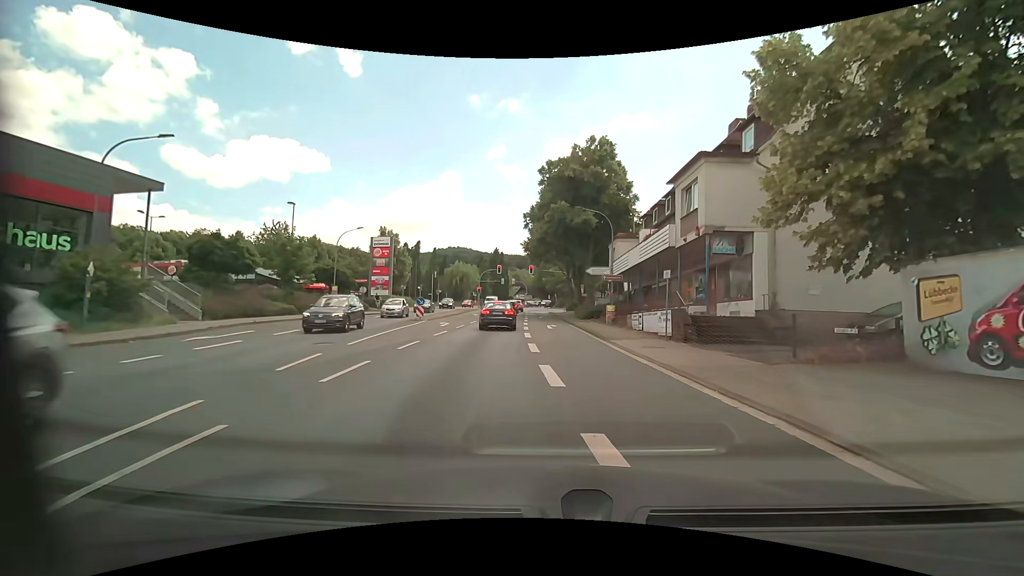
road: primary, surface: asphalt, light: Day
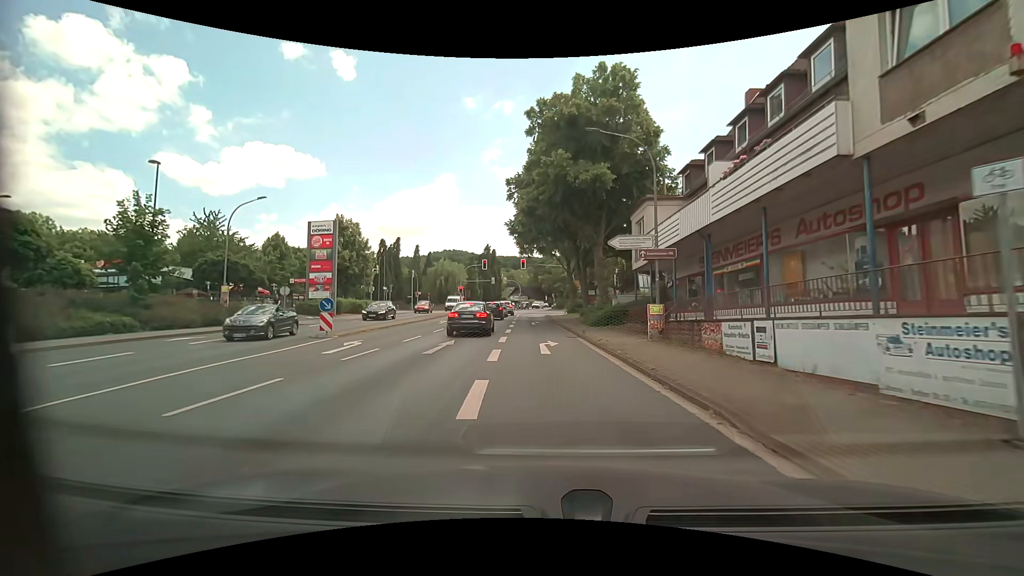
(+0.3, +14.4) m; +1°
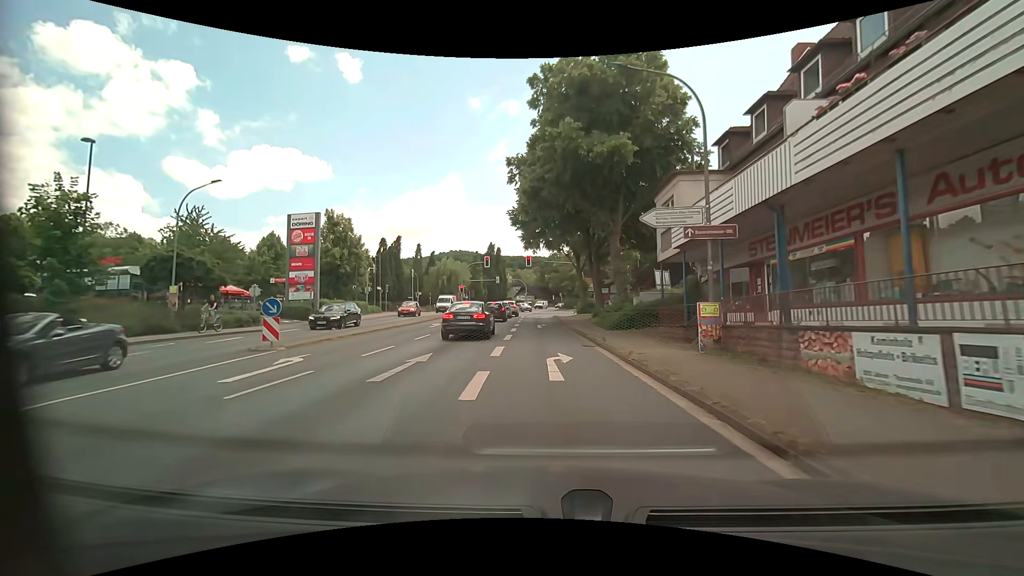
(0.0, +4.8) m; -1°
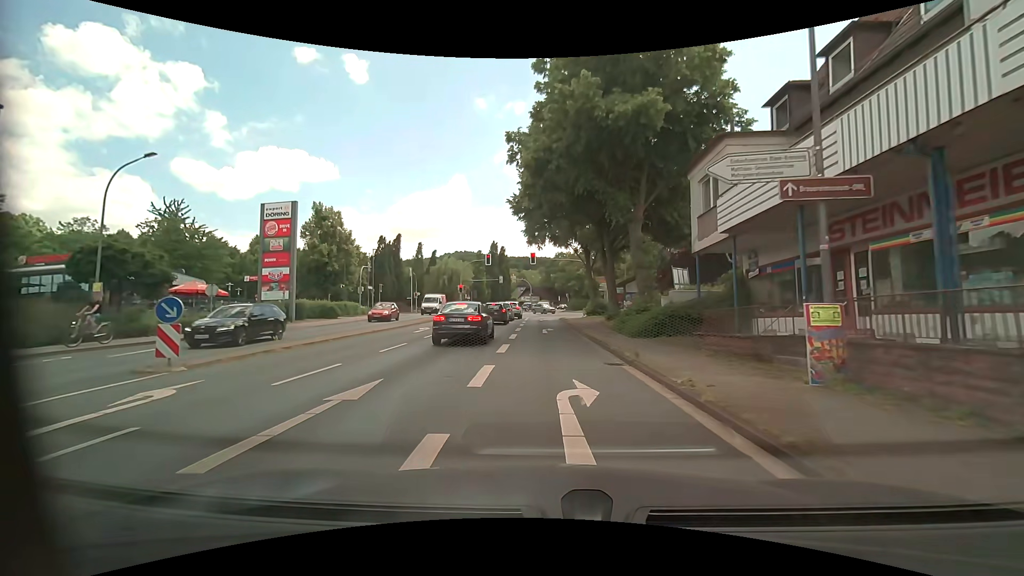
(0.0, +4.8) m; 0°
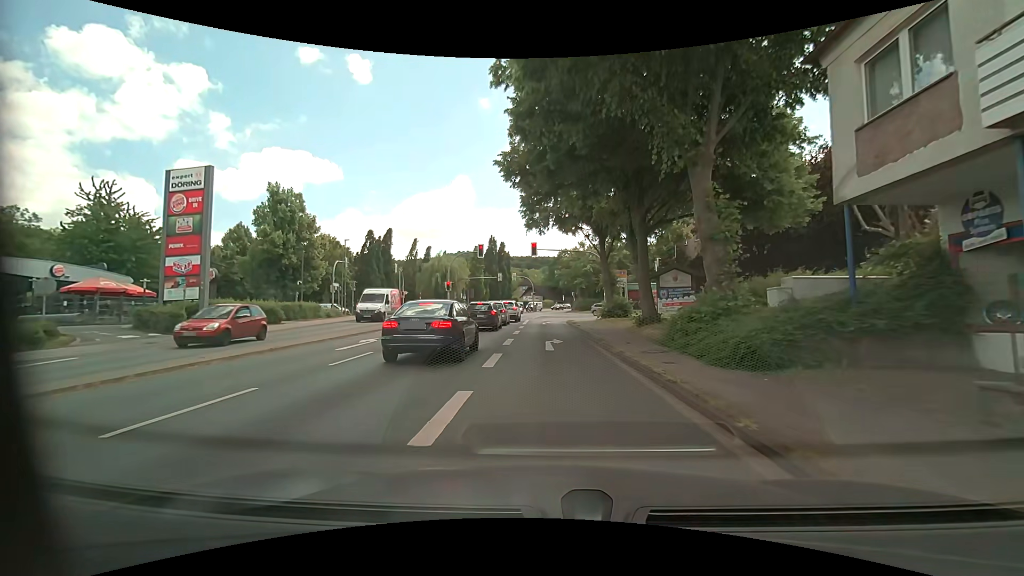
(0.0, +9.5) m; 0°
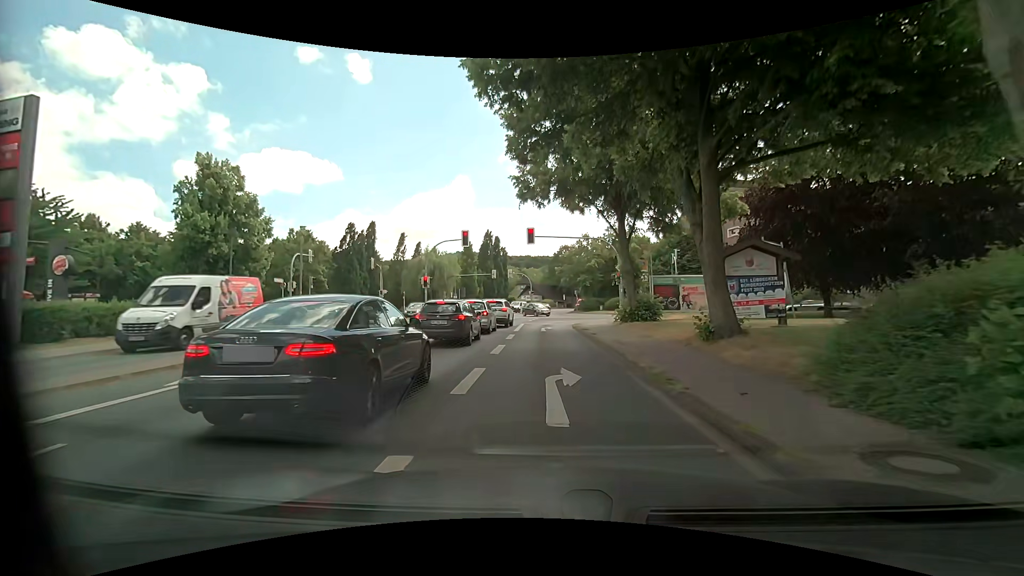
(0.0, +9.2) m; -1°
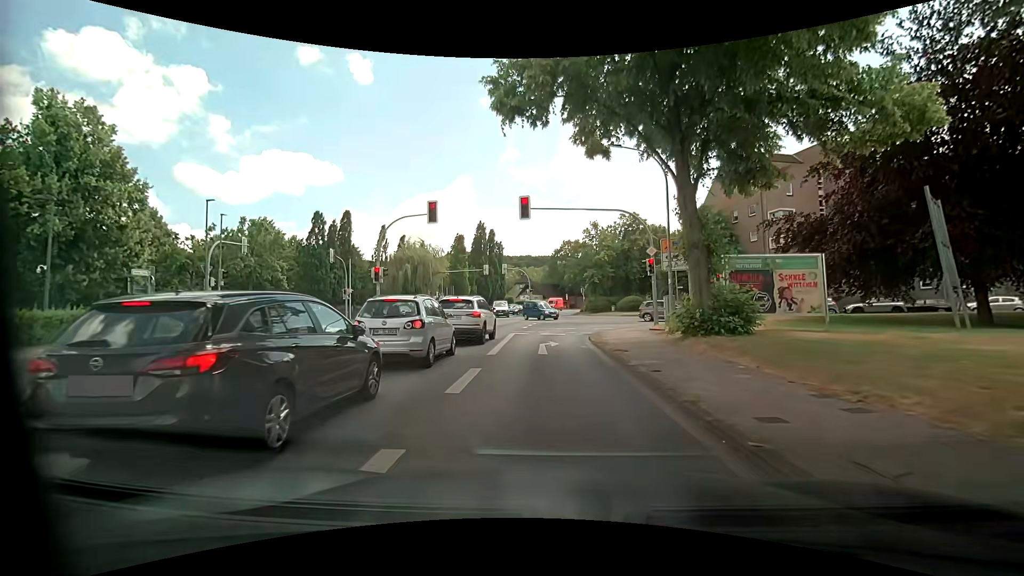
(+0.1, +11.6) m; +1°
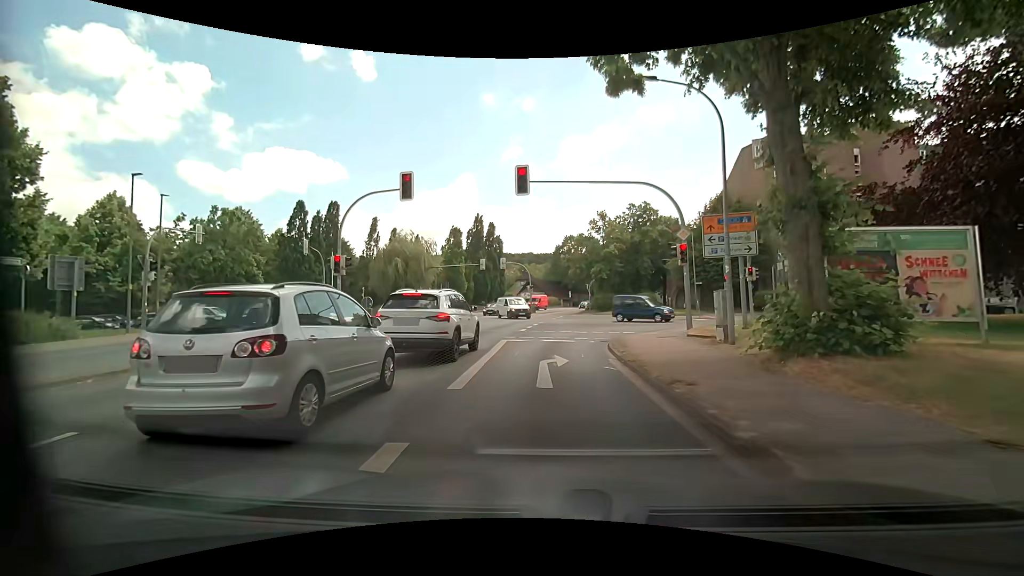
(-0.1, +5.7) m; -1°
(0, +10) (+1, +20) (+5, +29) (+14, +32) (+24, +32) (+34, +30) (+43, +27) (+53, +25) (+63, +22) (+72, +20) m
